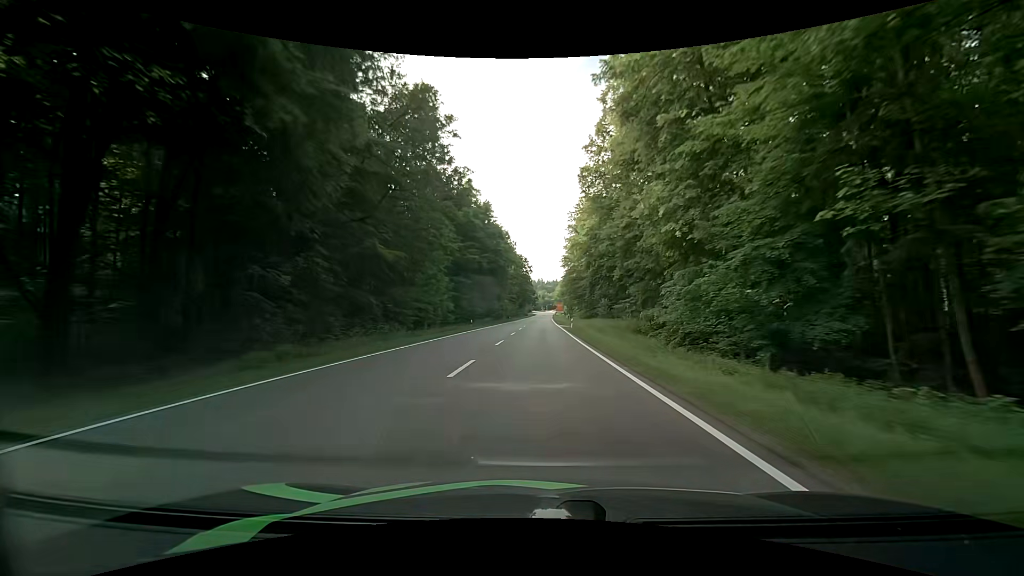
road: secondary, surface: asphalt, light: Day
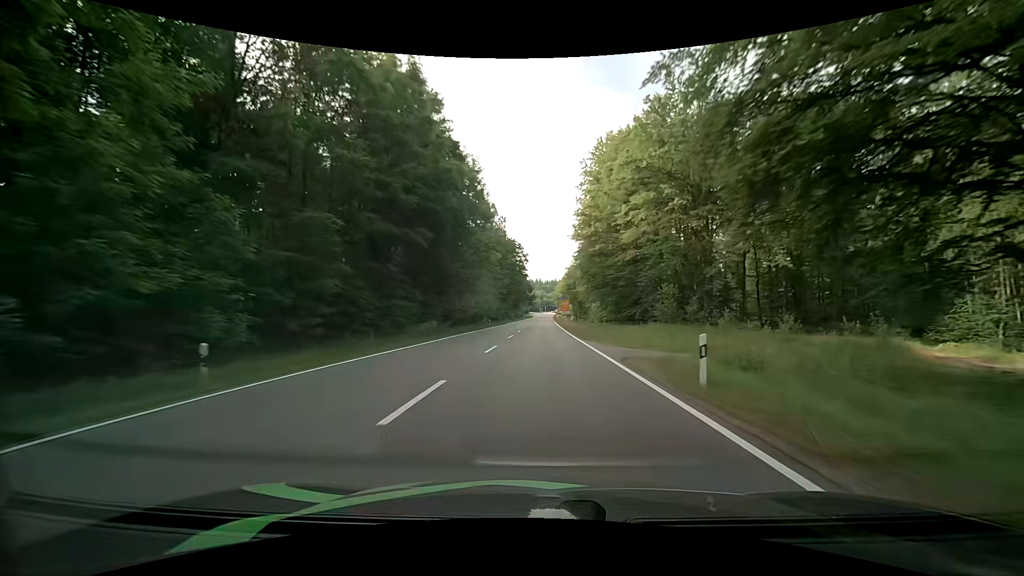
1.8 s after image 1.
(-0.1, +40.9) m; 0°
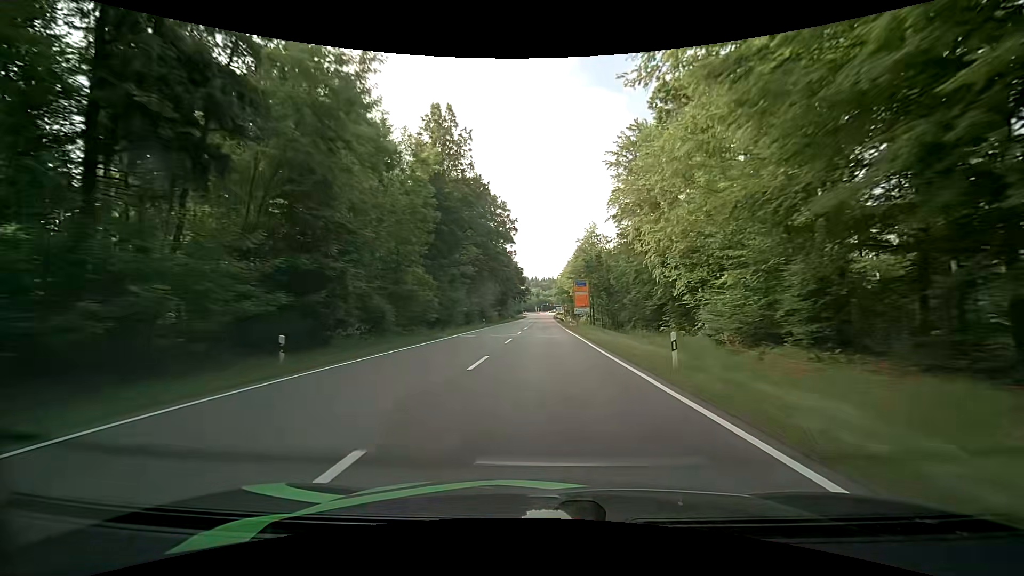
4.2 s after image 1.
(+0.1, +53.8) m; 0°
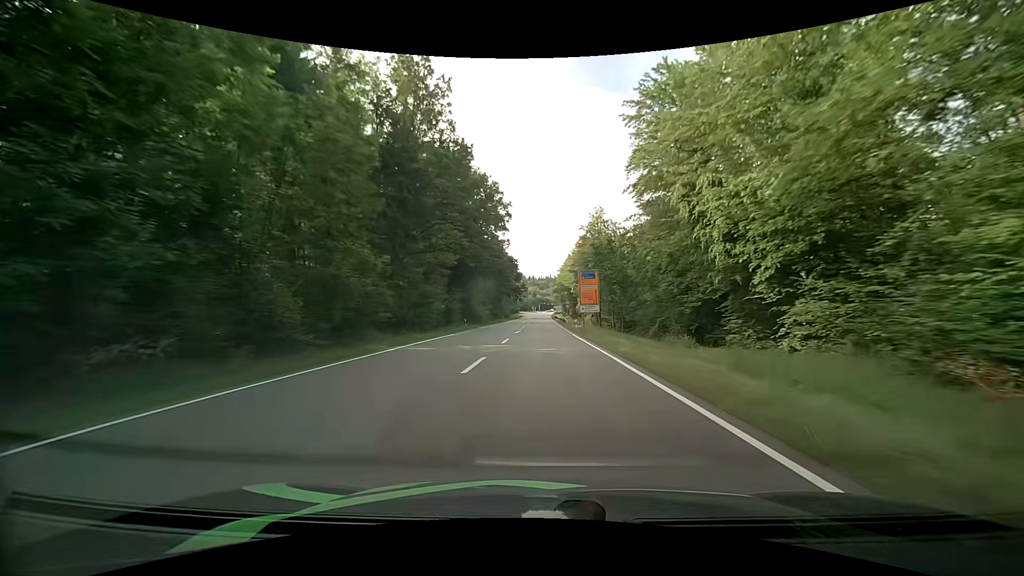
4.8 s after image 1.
(+0.1, +13.1) m; +1°
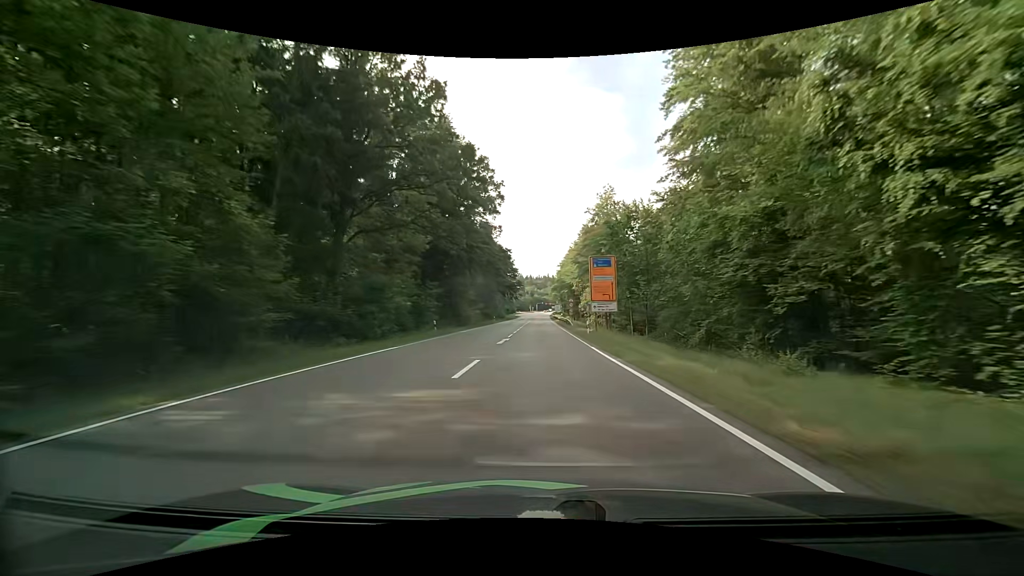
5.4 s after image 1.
(-0.1, +12.7) m; 0°
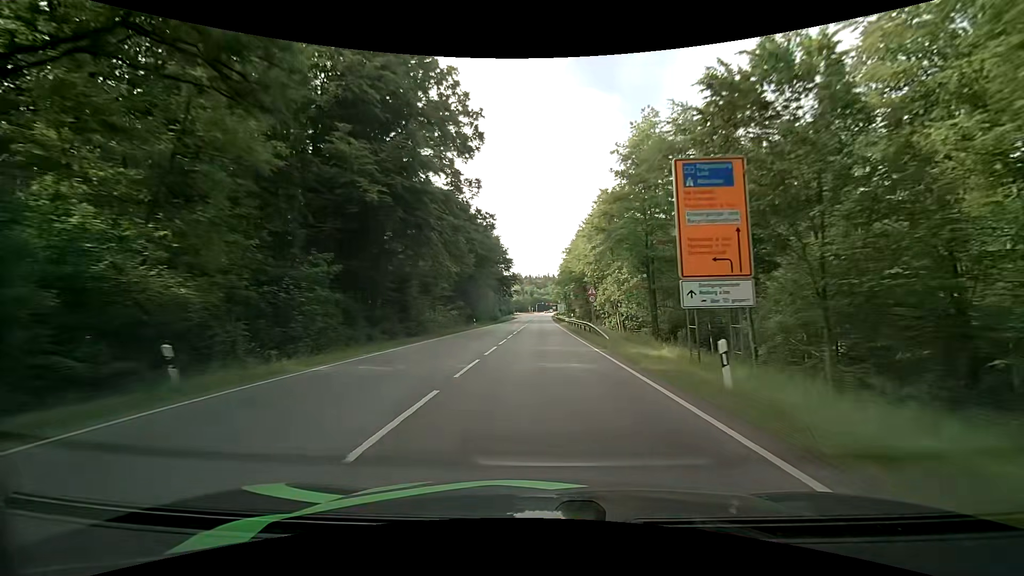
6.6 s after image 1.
(+0.1, +24.3) m; 0°
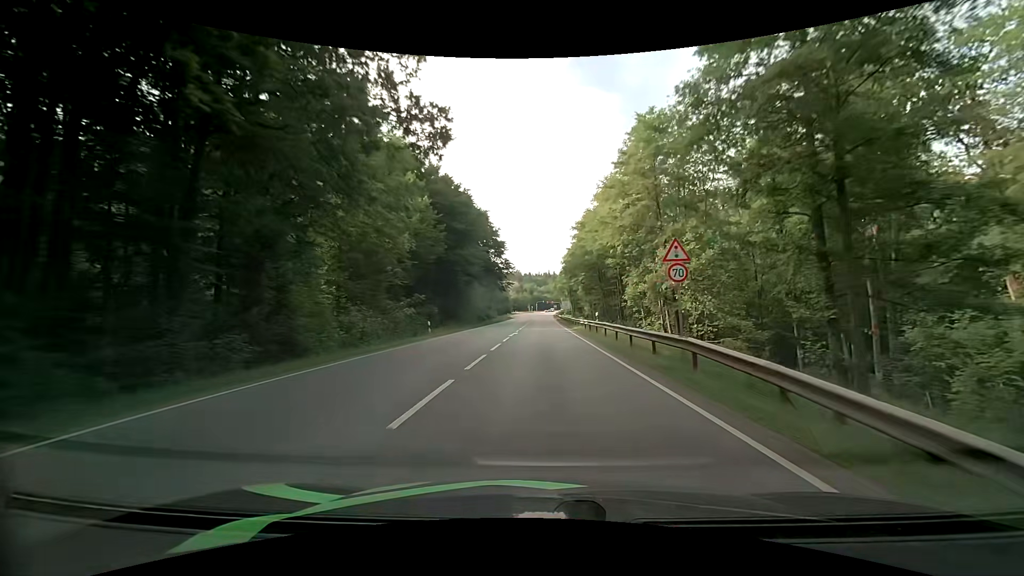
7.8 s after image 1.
(0.0, +22.5) m; 0°
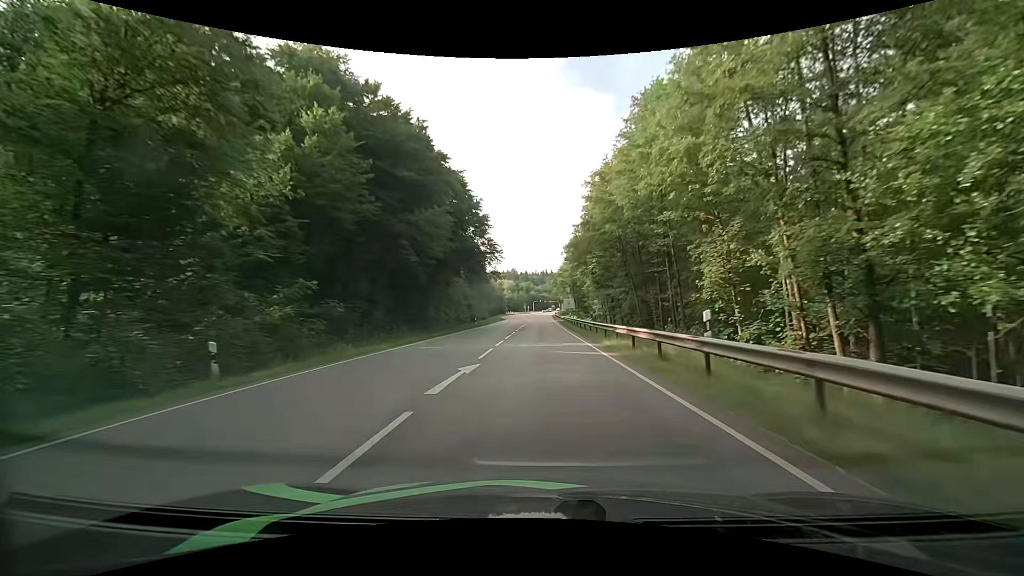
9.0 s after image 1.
(+0.1, +20.8) m; 0°
(0, +10) (0, +20) (0, +30) (0, +40) (0, +50) (0, +60) (0, +70) (0, +80) (0, +90) (0, +100) m
